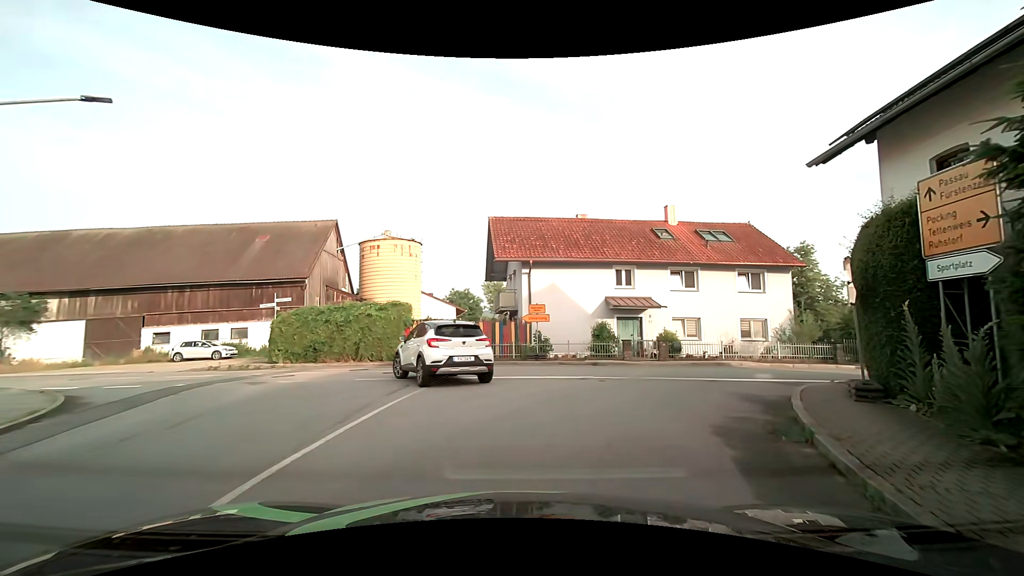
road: secondary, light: Day
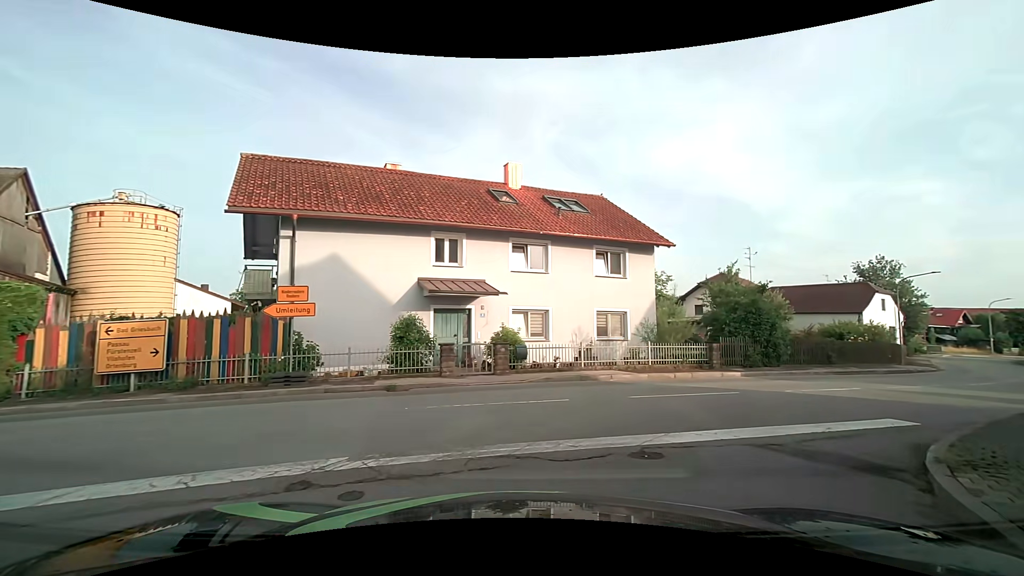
(+1.3, +8.7) m; +21°
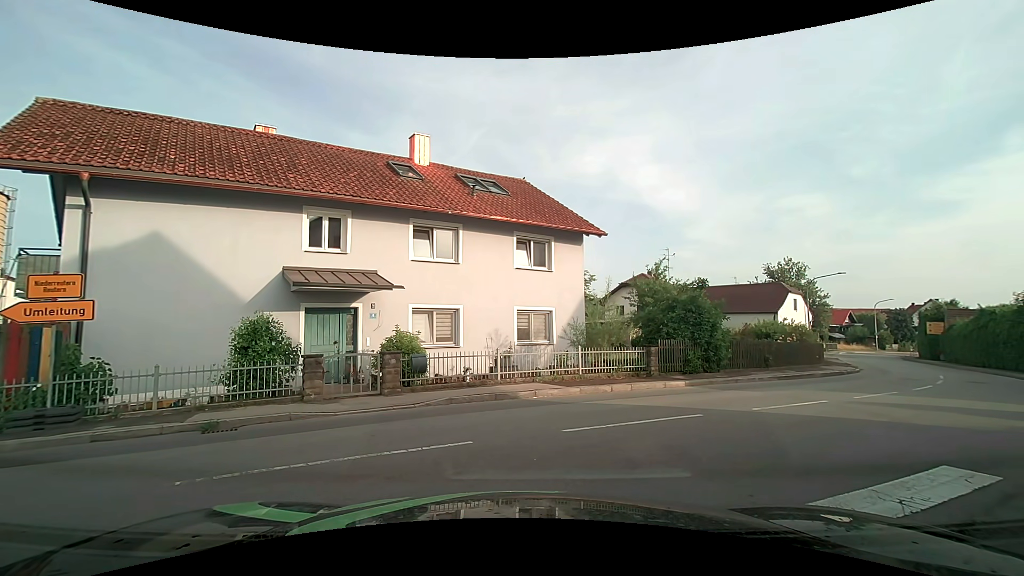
(+0.2, +3.2) m; +7°
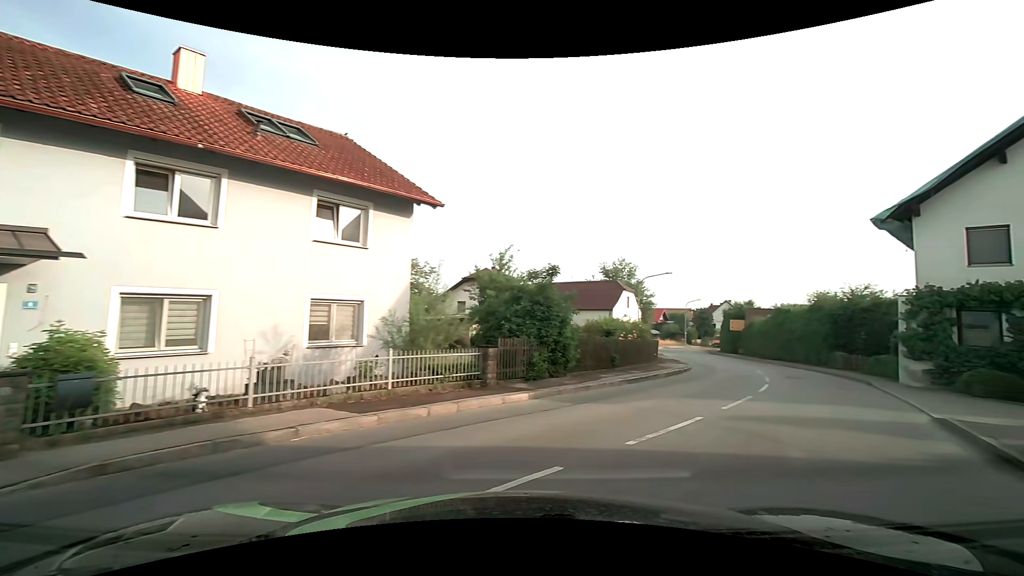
(+0.6, +4.4) m; +17°
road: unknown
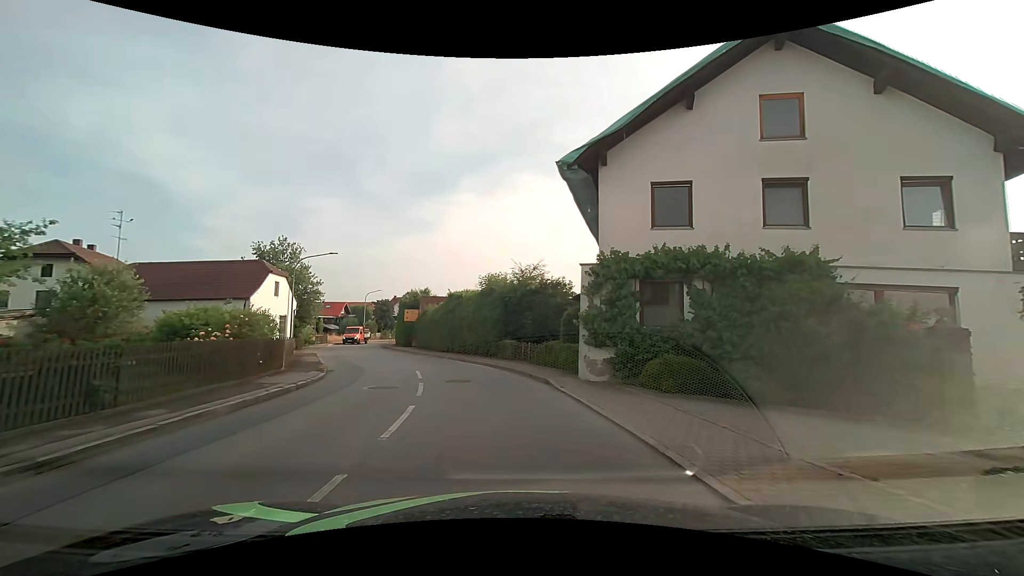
(+3.7, +8.2) m; +37°
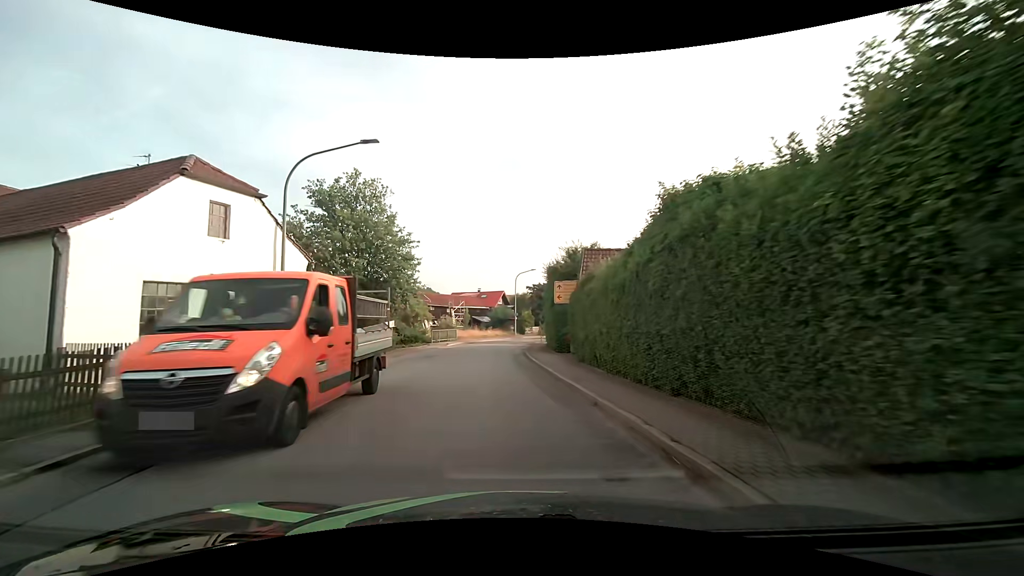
(-3.8, +24.4) m; -20°
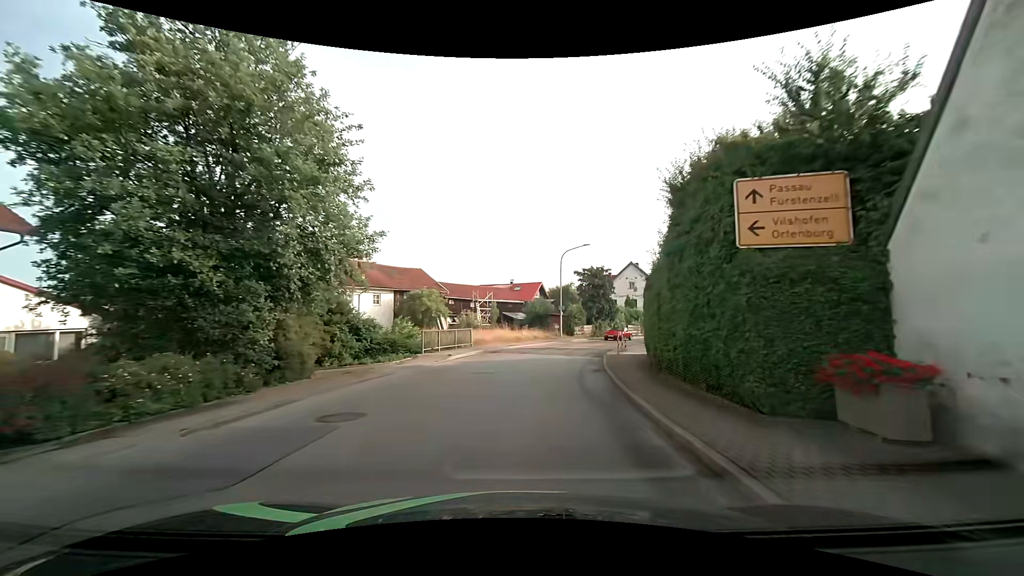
(-1.0, +17.5) m; -4°
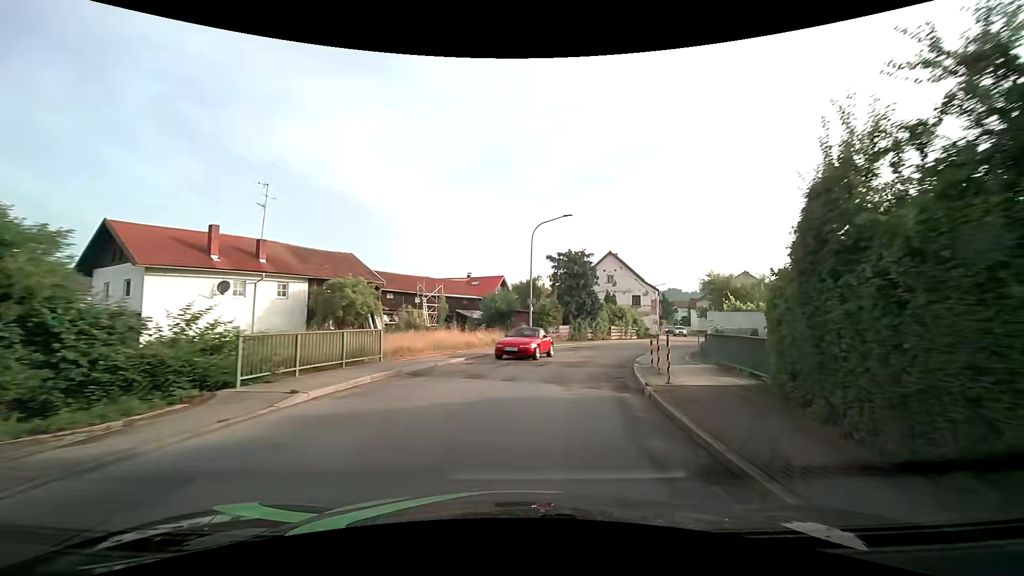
(+0.2, +11.9) m; +4°
